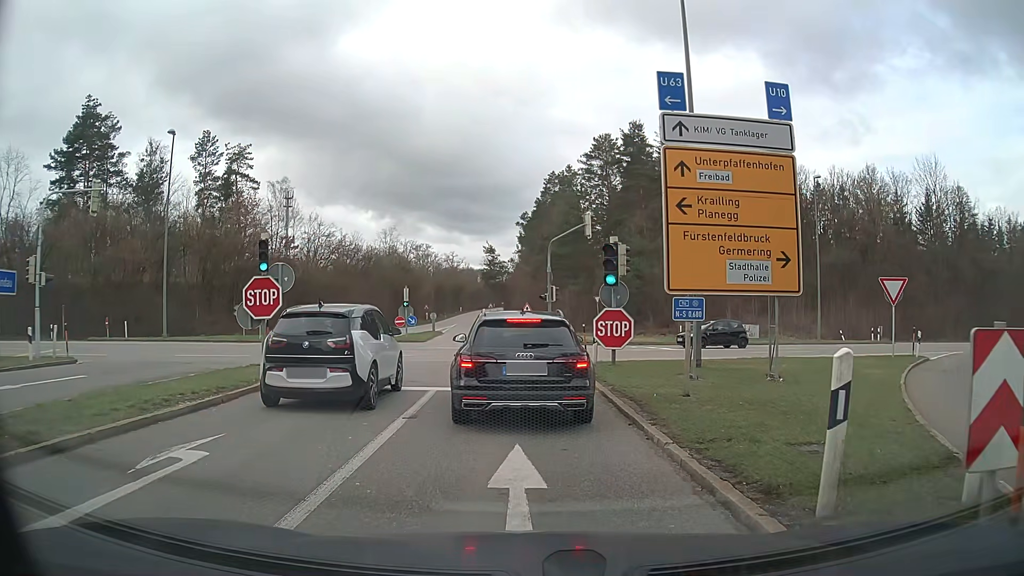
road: motorway_link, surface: asphalt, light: Day
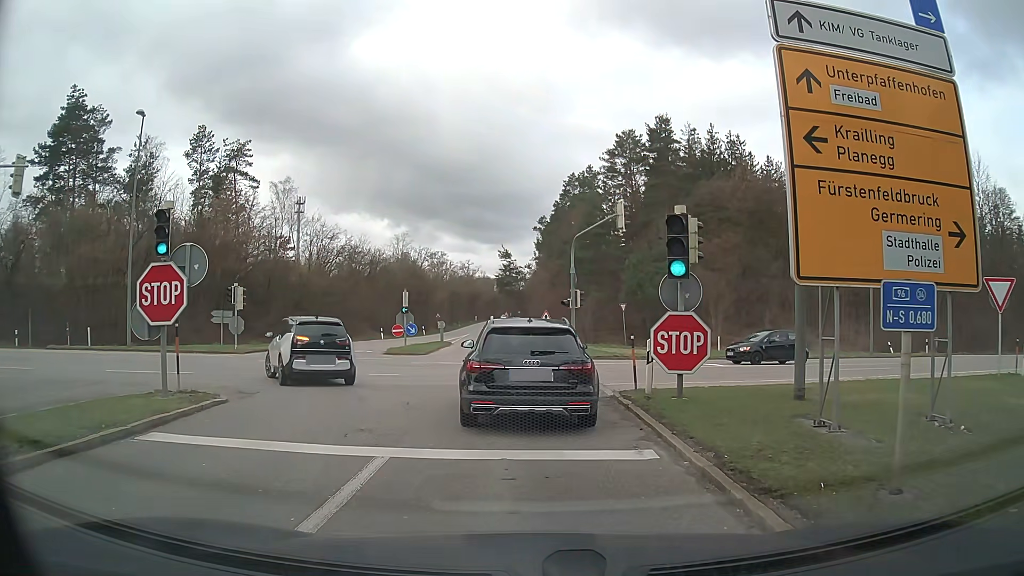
(-0.1, +5.9) m; -1°
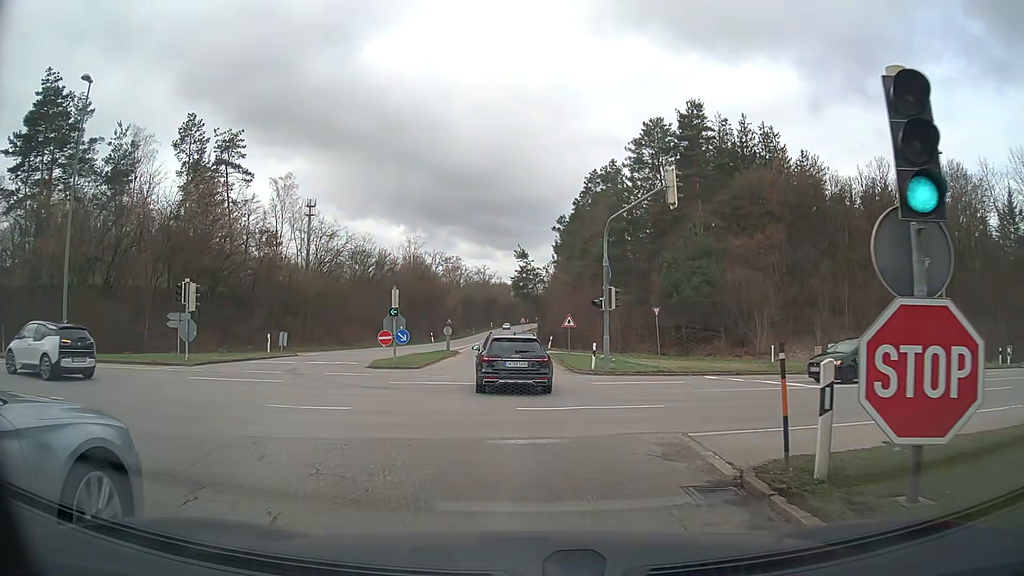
(-0.1, +7.5) m; -2°
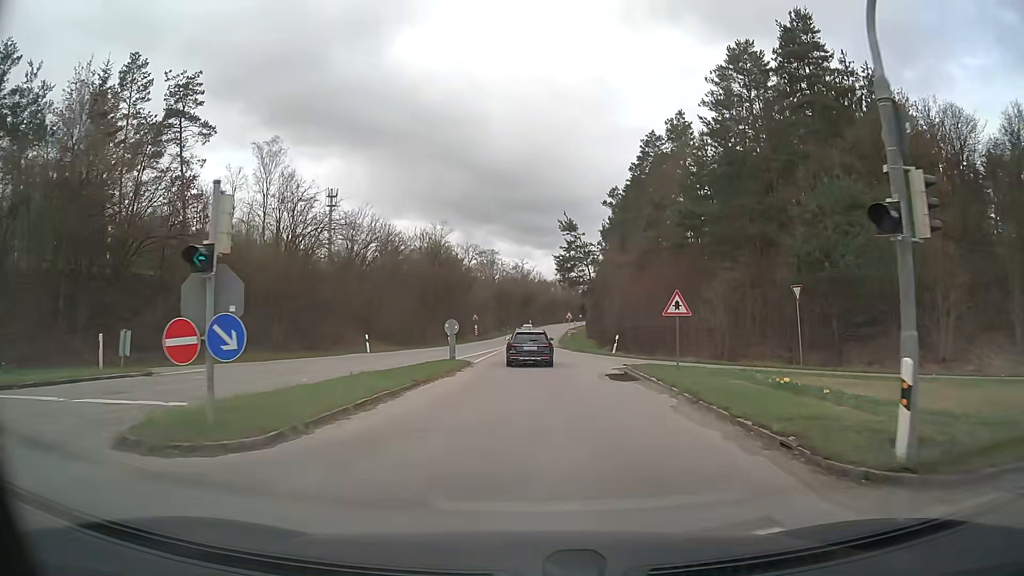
(-0.7, +20.0) m; -3°
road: tertiary
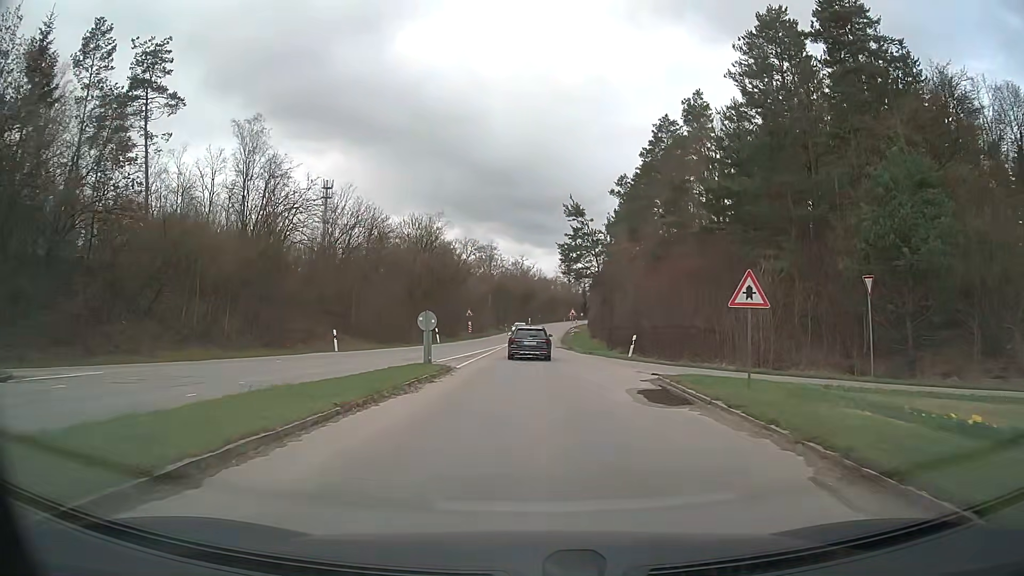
(0.0, +6.8) m; 0°
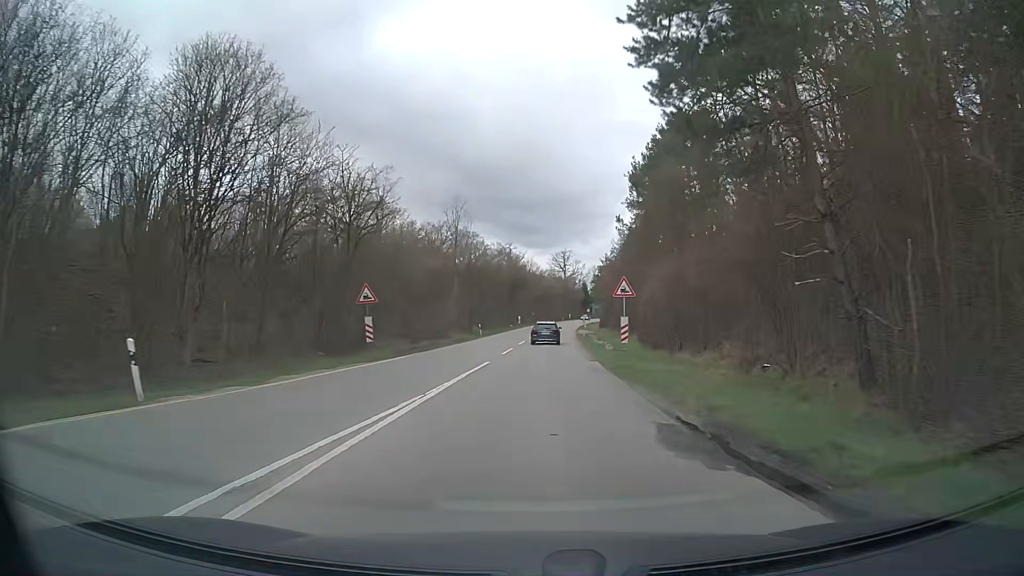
(+0.5, +38.9) m; +1°
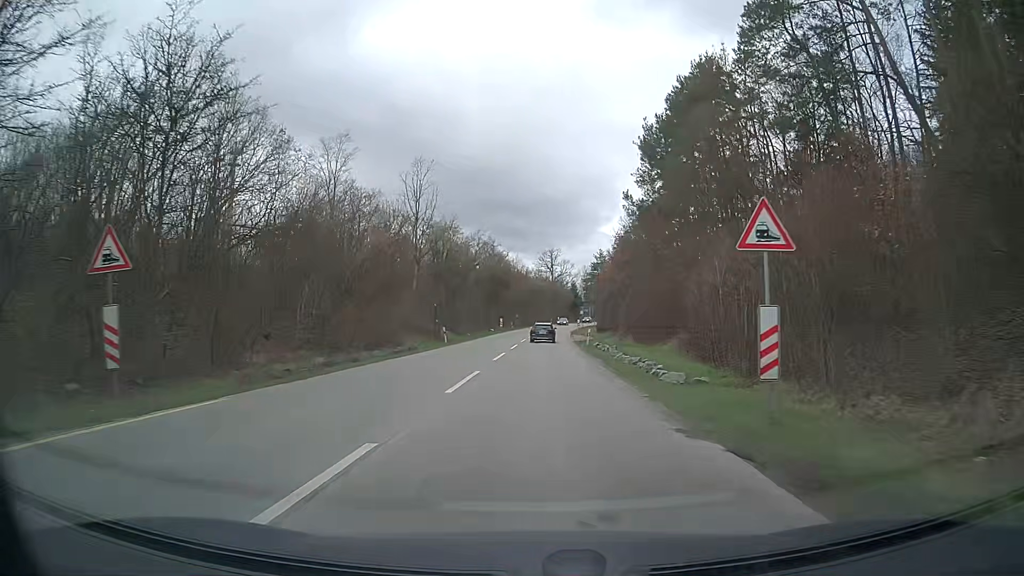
(+0.1, +16.6) m; +1°
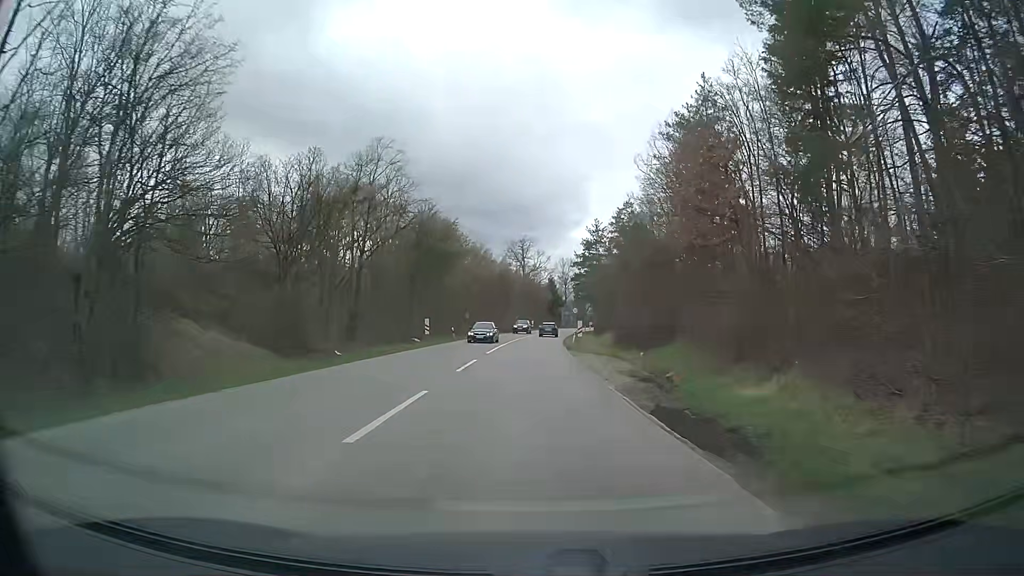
(+1.3, +42.2) m; +3°
(0, +10) (0, +20) (0, +30) (0, +40) (+1, +50) (+1, +60) (+2, +70) (+3, +80) (+4, +90) (+5, +100) m
